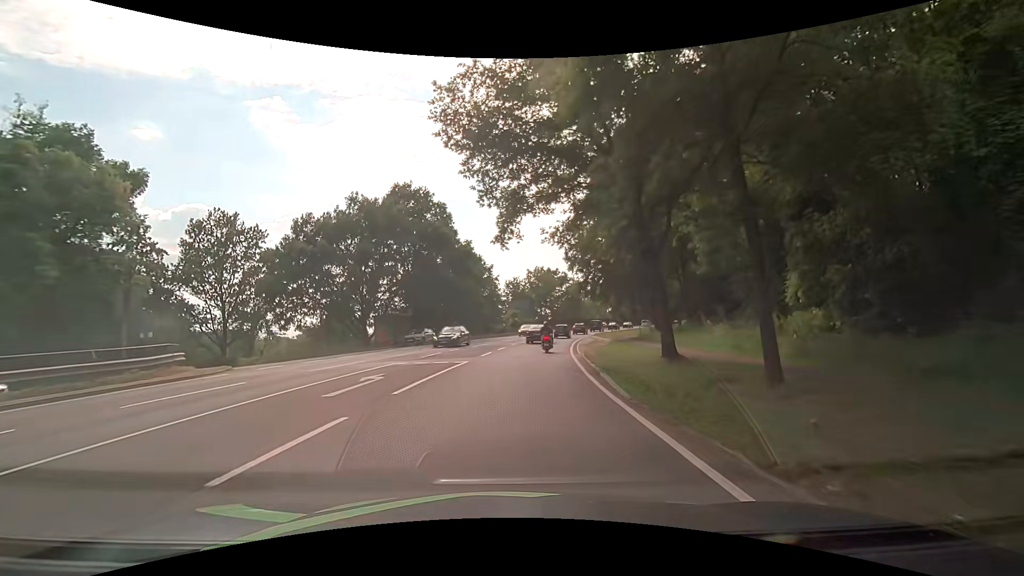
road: primary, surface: asphalt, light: Day
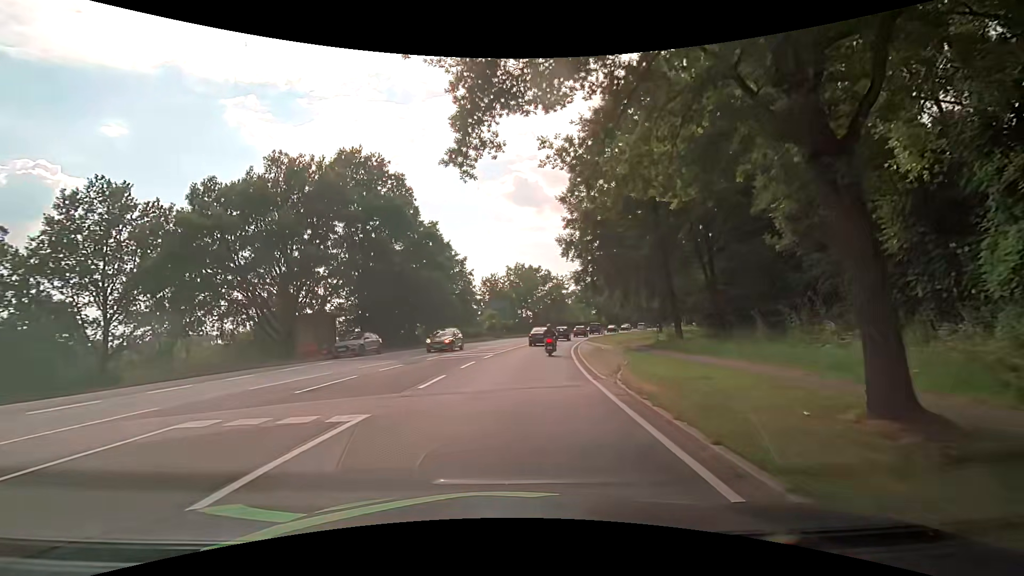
(+0.2, +11.7) m; +2°
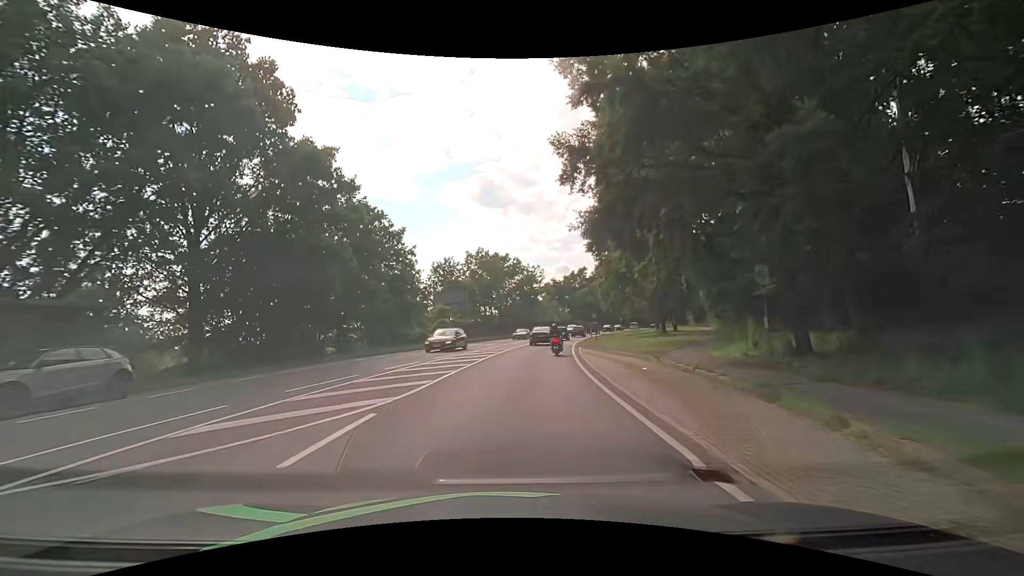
(+0.8, +18.6) m; +5°
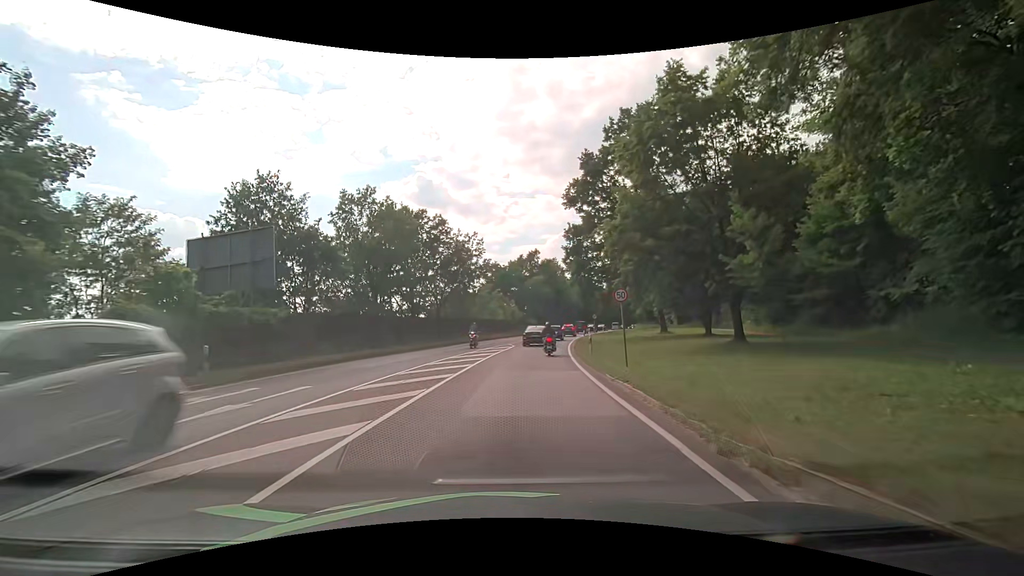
(+1.7, +32.7) m; +5°
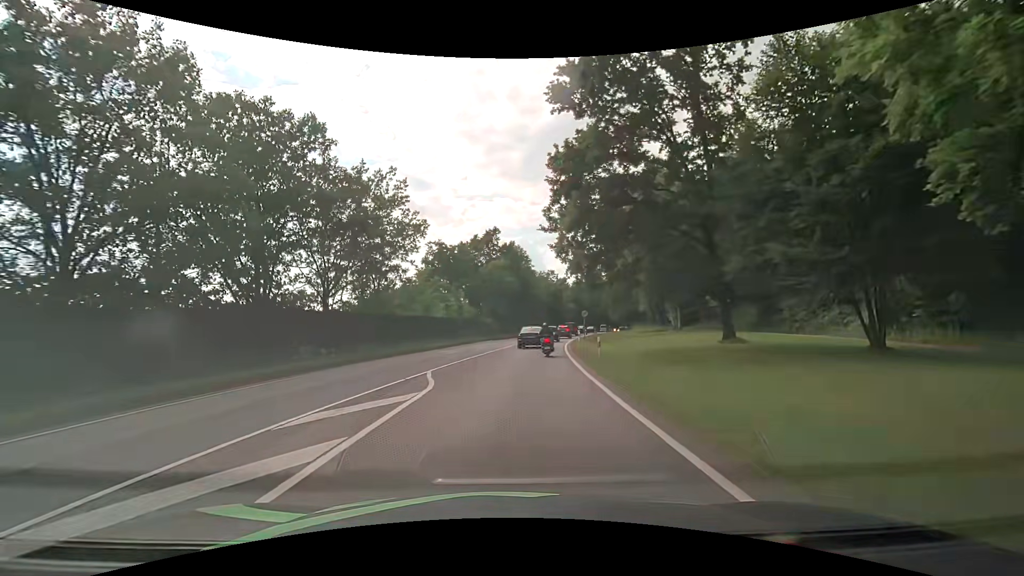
(+1.7, +24.3) m; +6°
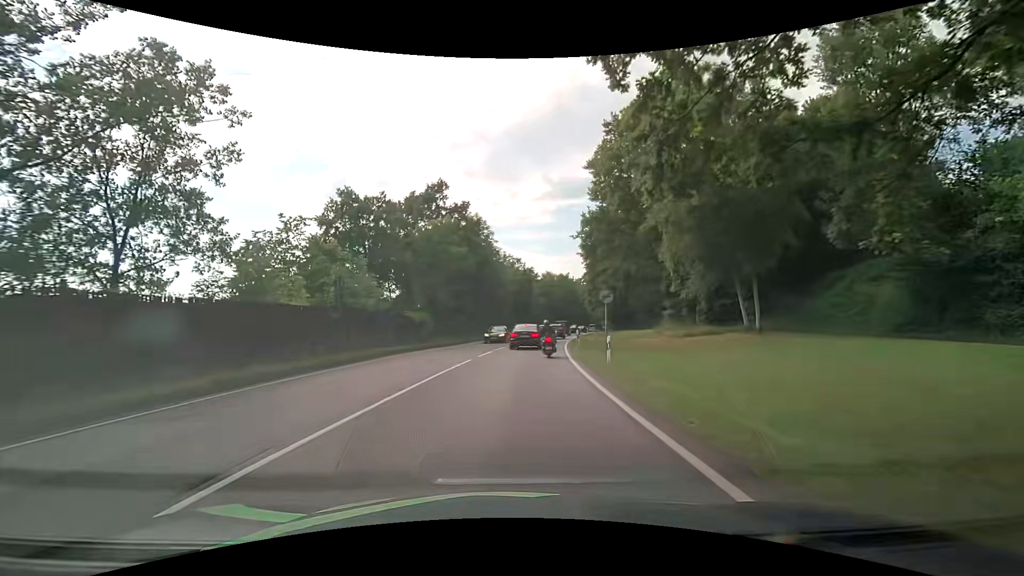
(+1.0, +23.8) m; +5°
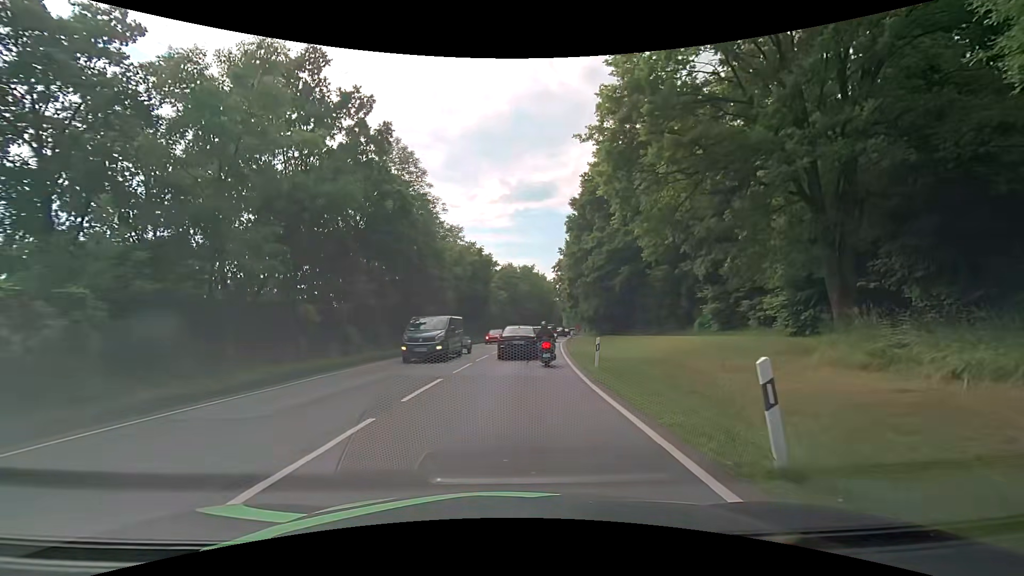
(+1.0, +24.3) m; +5°
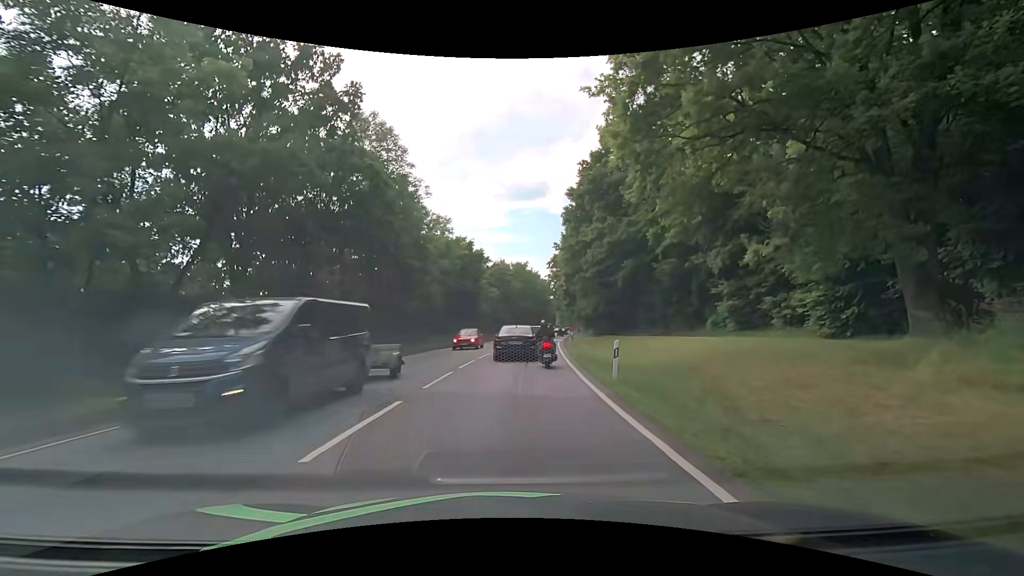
(0.0, +4.1) m; +1°
(0, +10) (+1, +20) (+1, +30) (+2, +40) (+3, +50) (+4, +60) (+5, +70) (+7, +80) (+9, +89) (+10, +99) m
